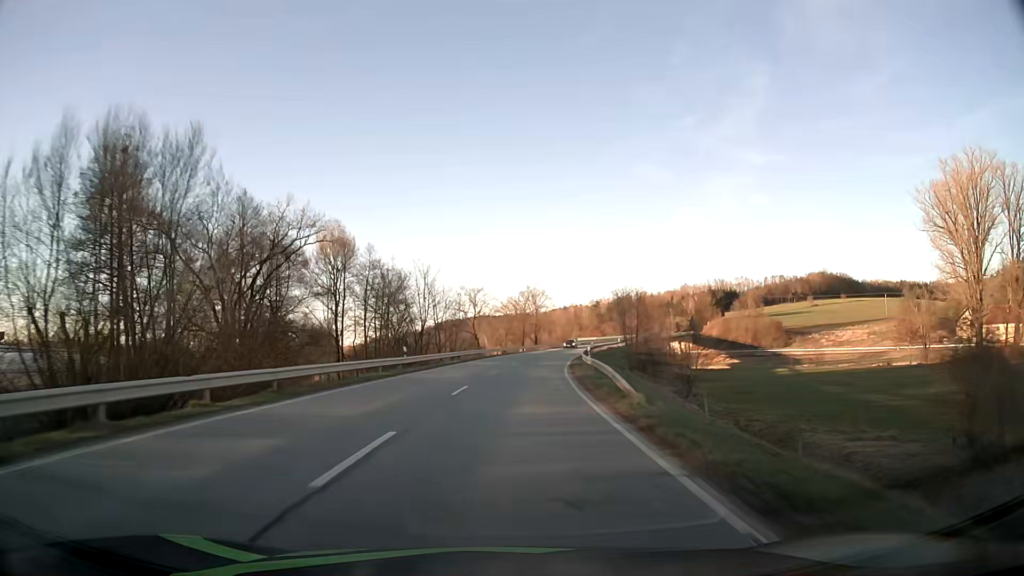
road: secondary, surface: asphalt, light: Day
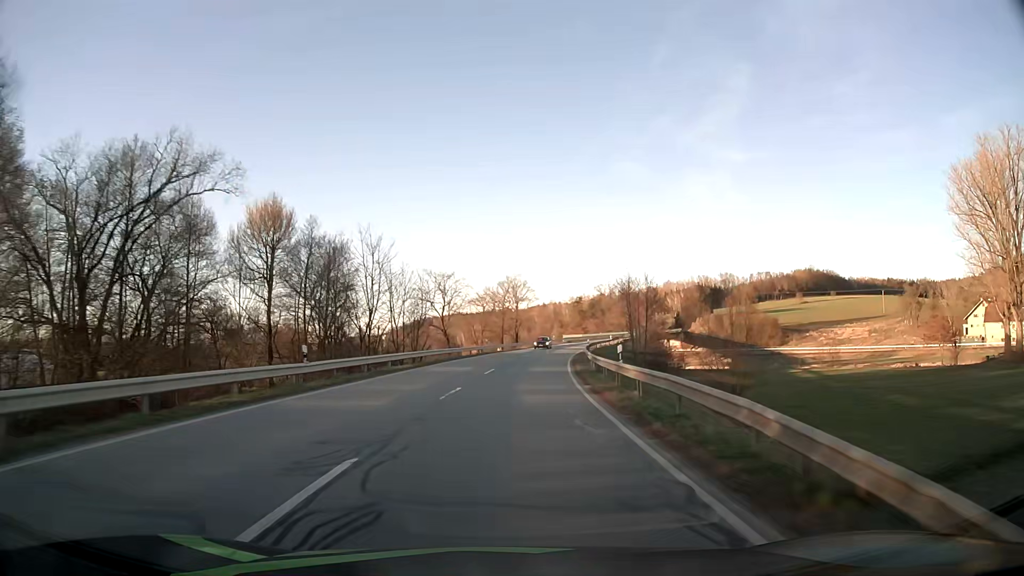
(+0.3, +14.6) m; +2°
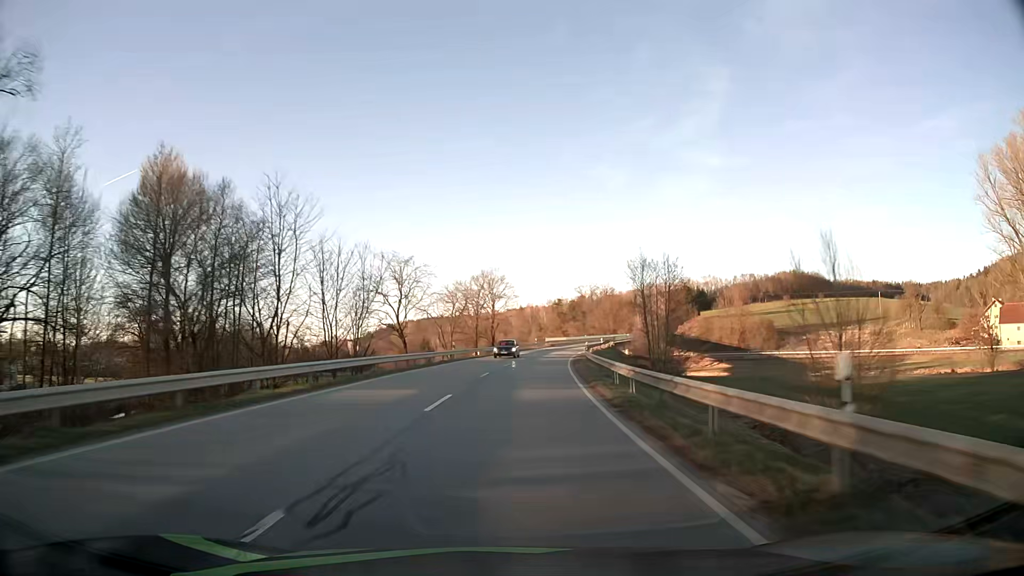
(+0.3, +14.6) m; +2°
(0, +10) (0, +20) (+1, +30) (+2, +40) (+3, +50) (+4, +60) (+6, +70) (+7, +80) (+9, +89) (+11, +99) m
